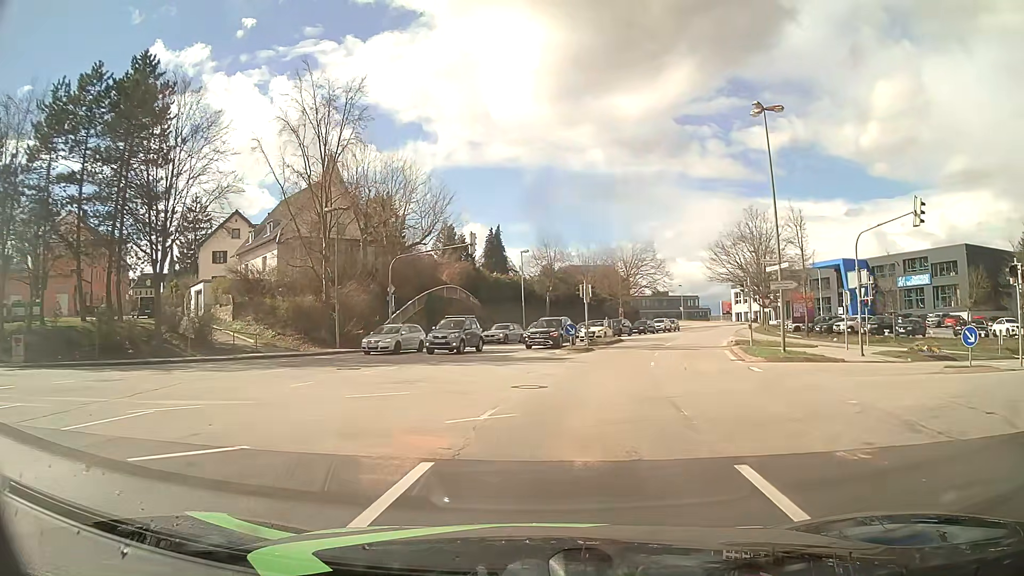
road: tertiary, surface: asphalt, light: Day
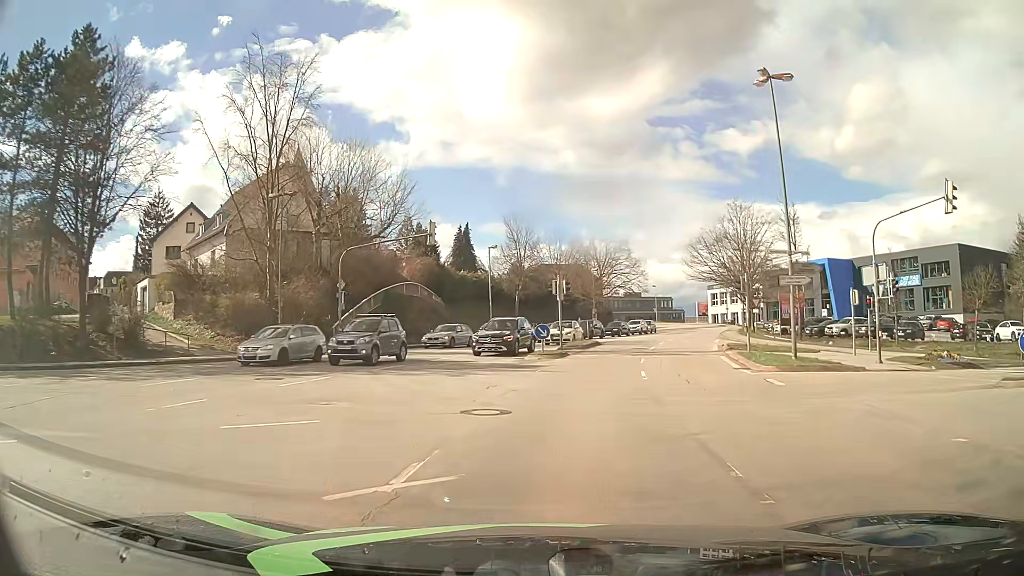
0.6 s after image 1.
(+0.1, +4.4) m; +2°
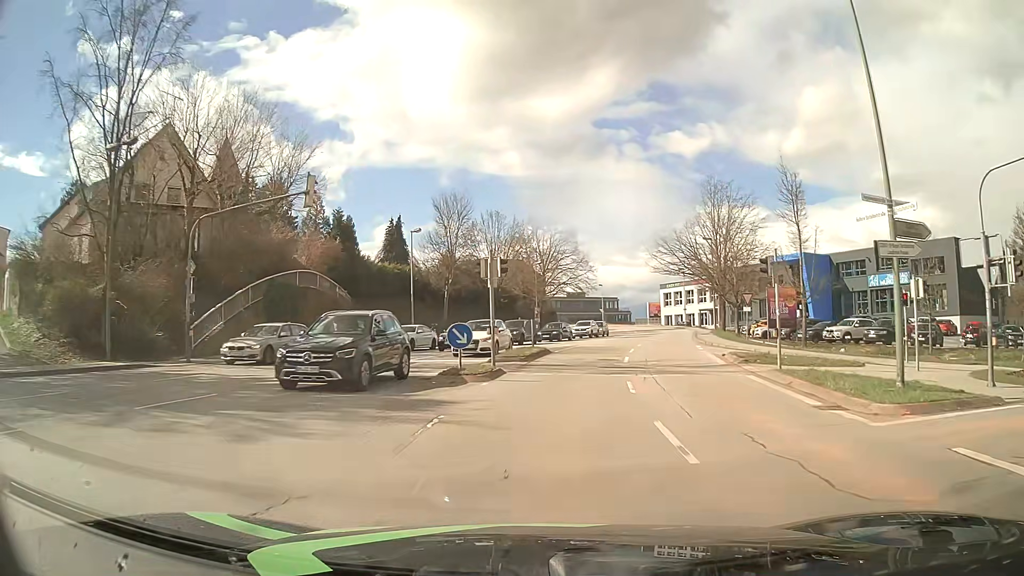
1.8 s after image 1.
(+0.6, +10.7) m; +5°
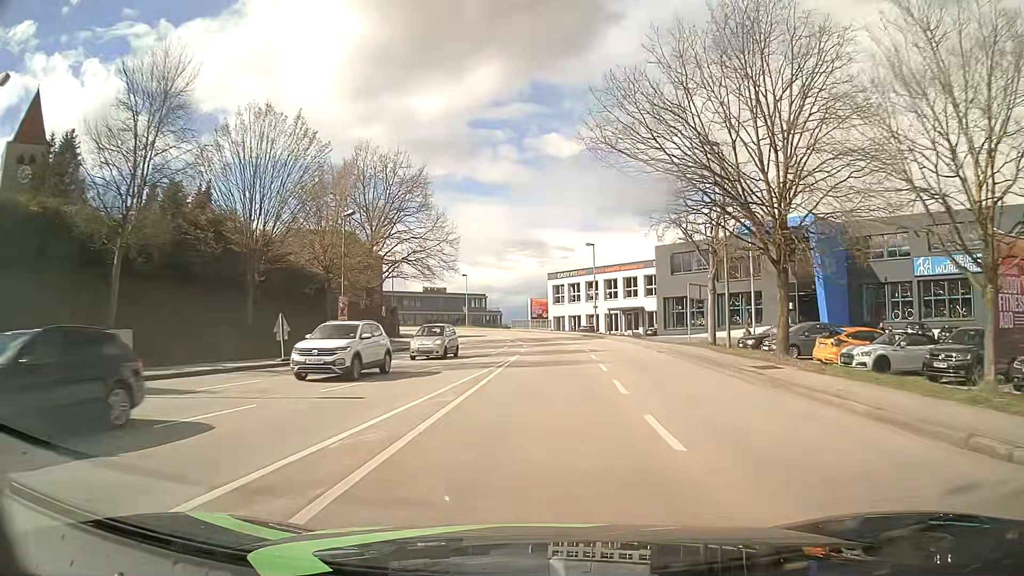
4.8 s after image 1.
(+3.3, +33.3) m; +11°
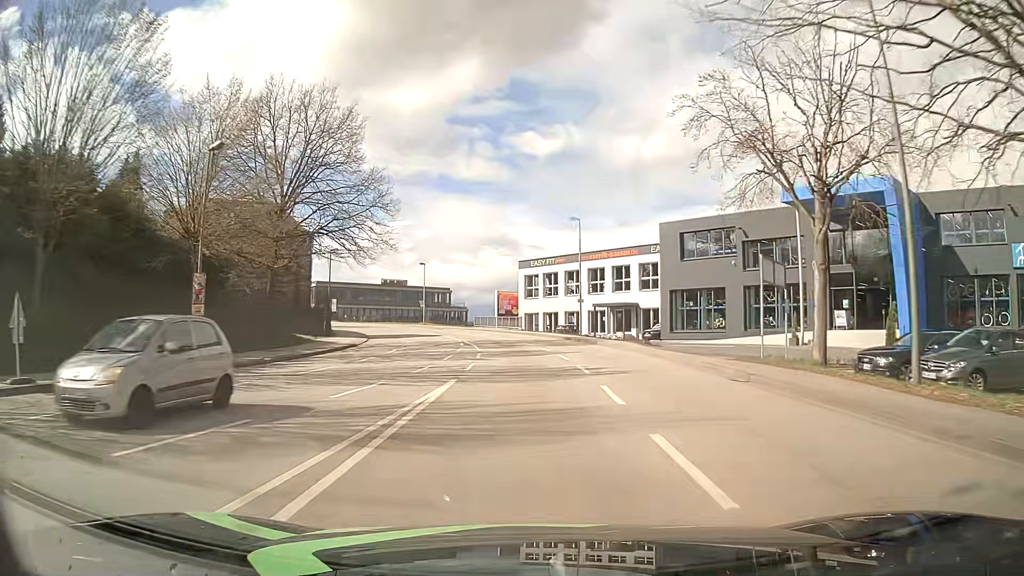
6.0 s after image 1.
(+0.4, +14.4) m; +3°
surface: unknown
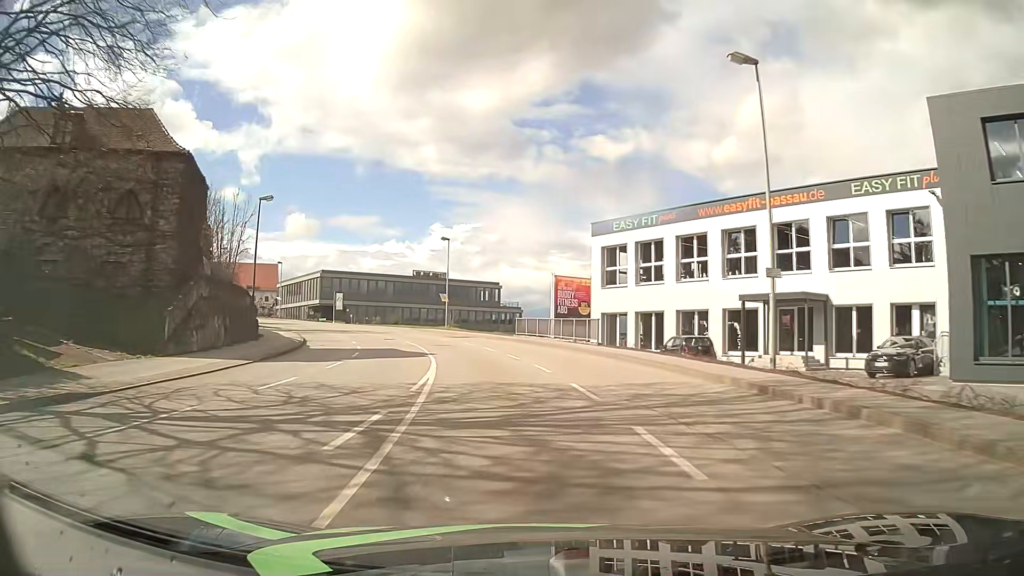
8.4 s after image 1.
(-0.7, +29.2) m; -5°
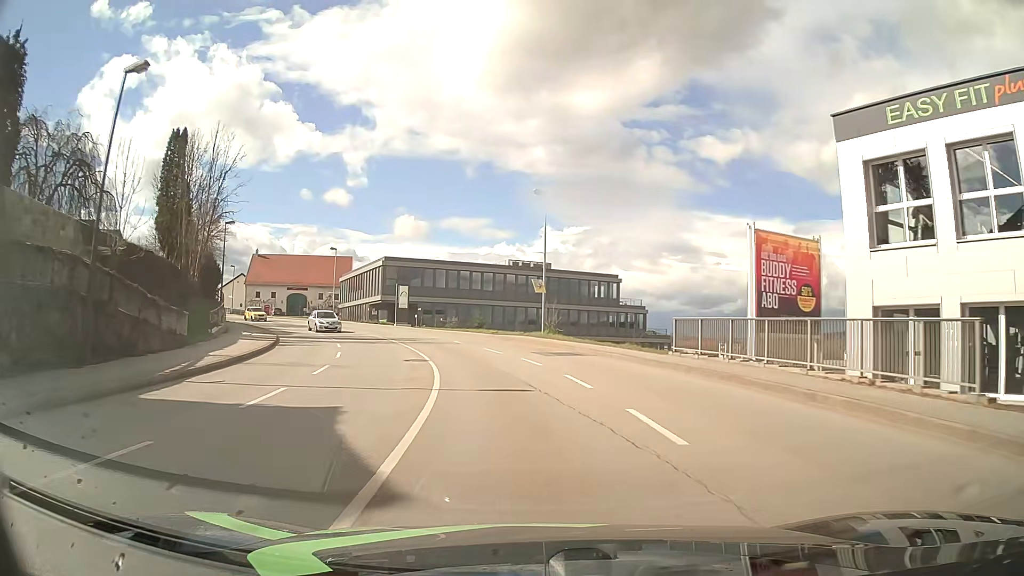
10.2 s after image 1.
(-1.7, +22.0) m; -9°
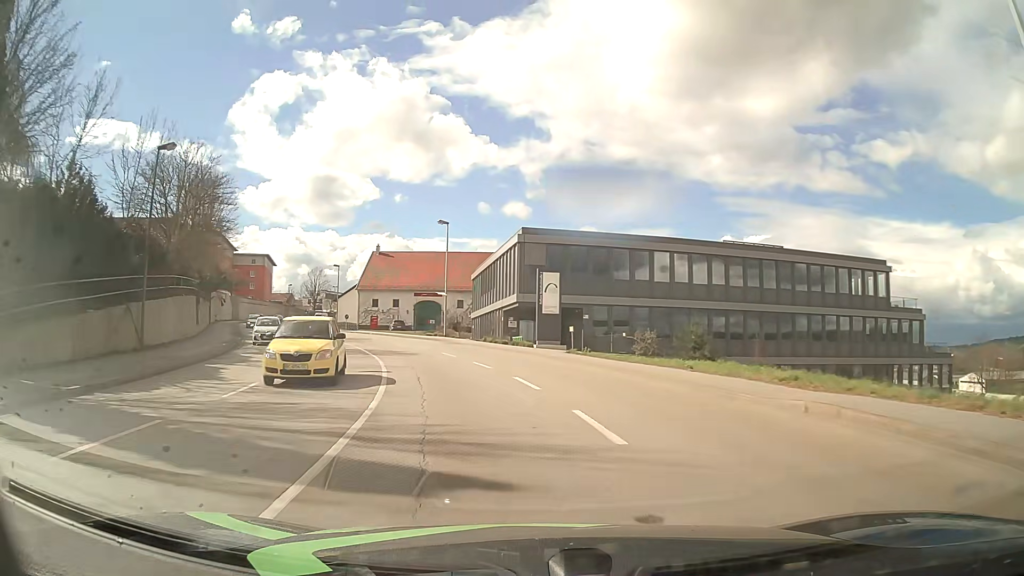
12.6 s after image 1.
(-3.5, +29.5) m; -15°
(-1, +10) (-2, +20) (-5, +29) (-9, +39) (-13, +48) (-18, +56) (-23, +65) (-27, +74) (-32, +83) (-35, +92) m
